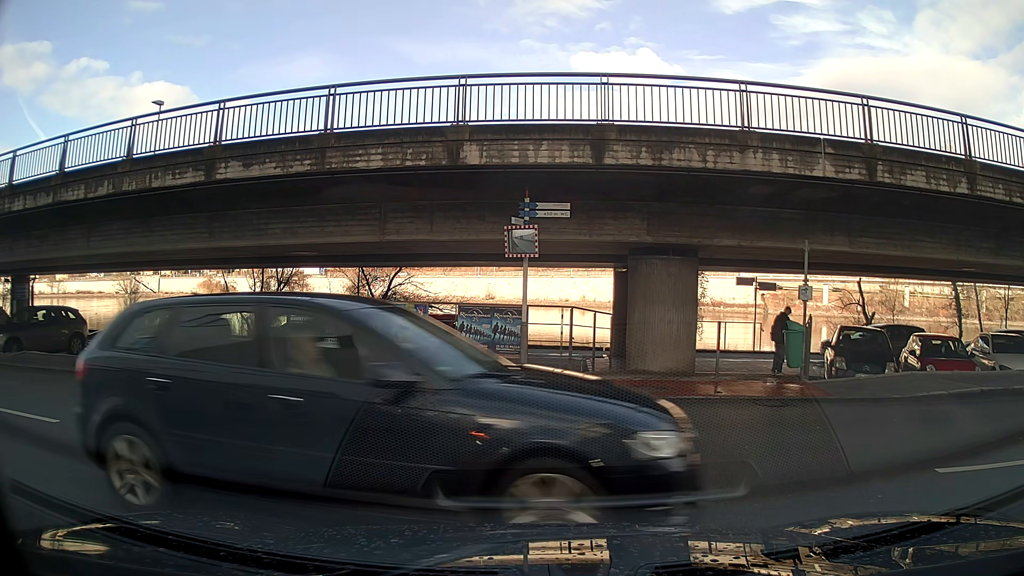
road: residential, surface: asphalt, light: Day
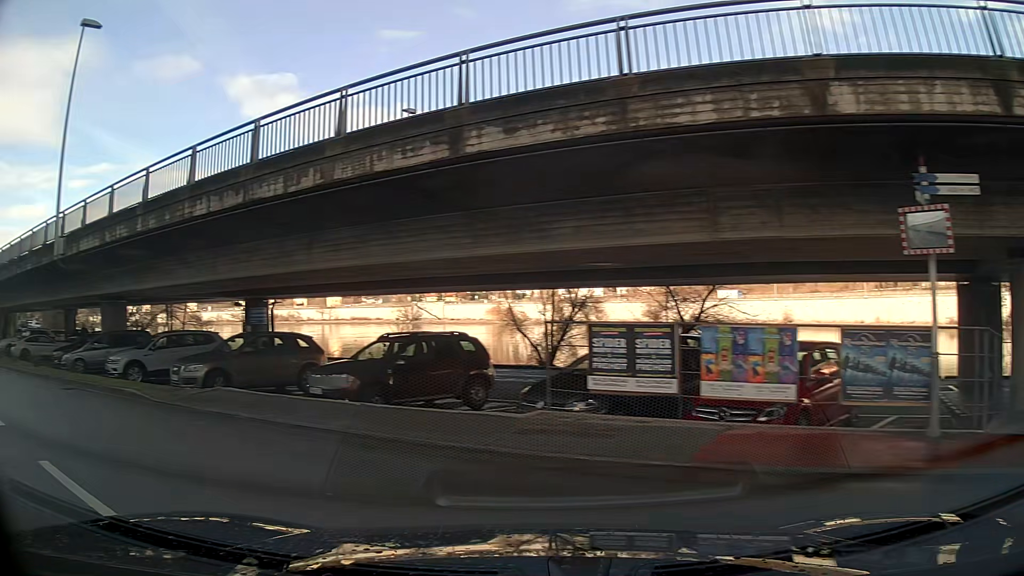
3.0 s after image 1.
(-1.6, +4.1) m; -39°
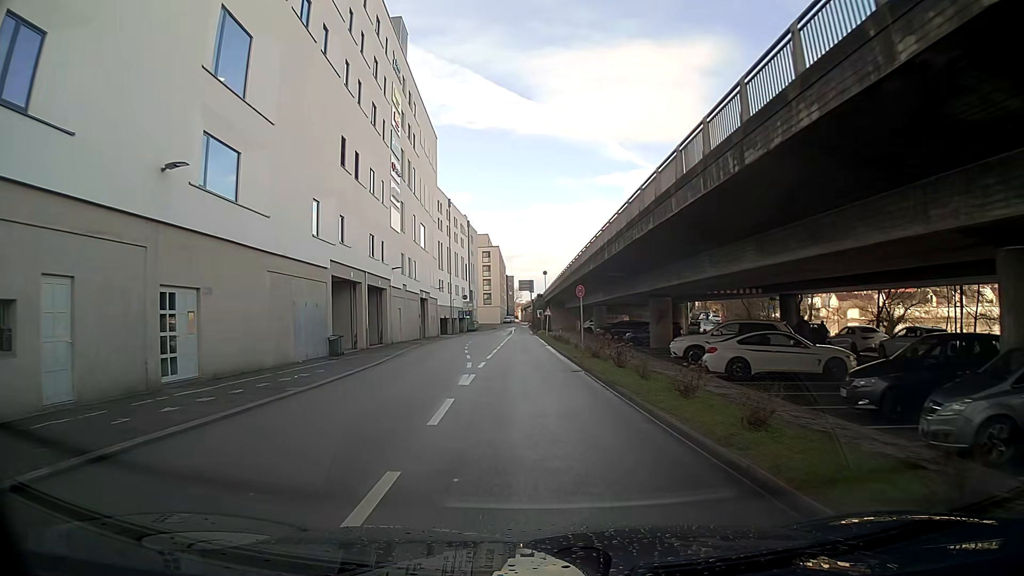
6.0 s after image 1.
(-11.7, +16.2) m; -48°
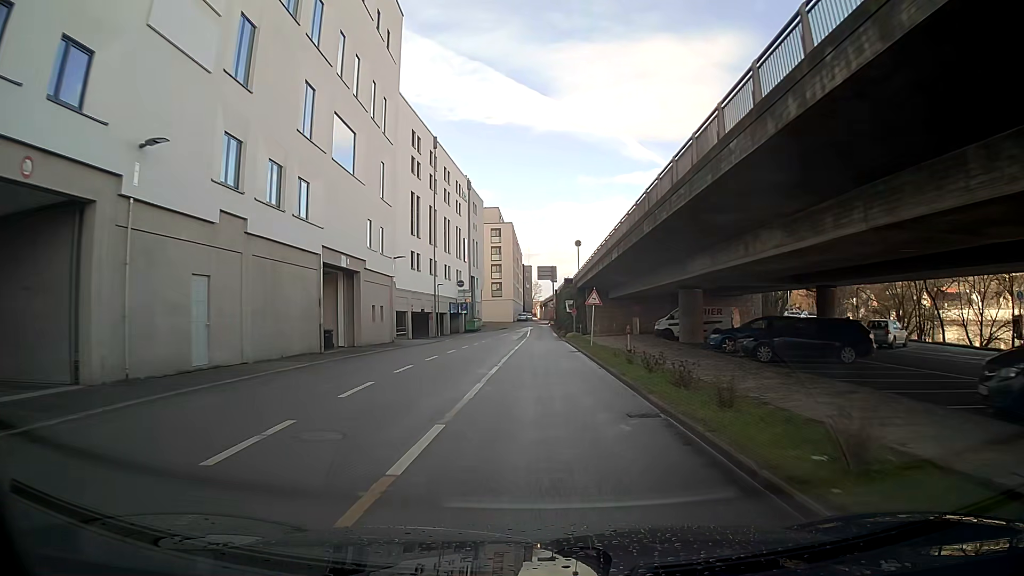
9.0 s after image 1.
(-0.4, +33.7) m; -1°
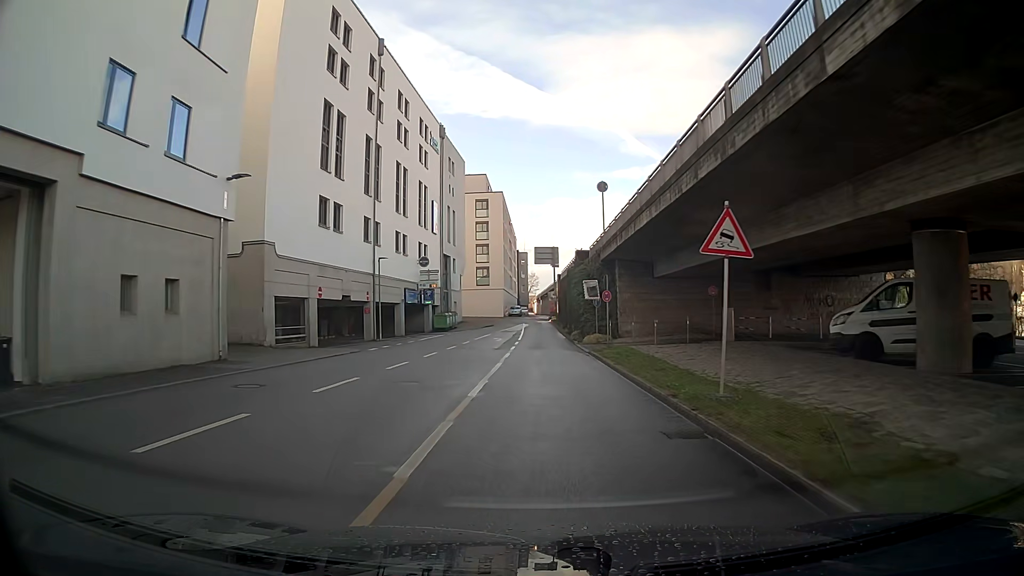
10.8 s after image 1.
(+0.2, +24.1) m; +1°
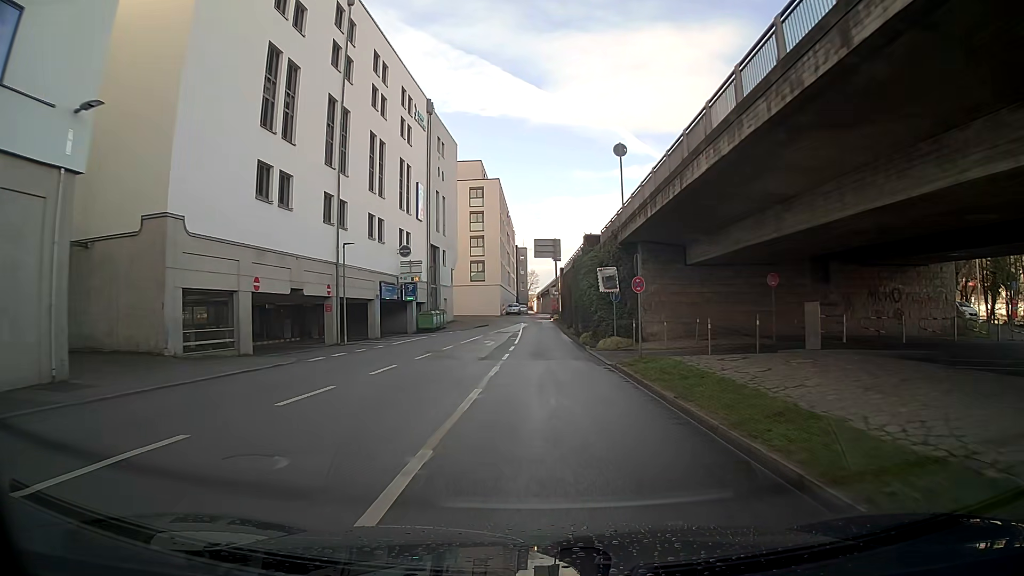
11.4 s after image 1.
(0.0, +7.8) m; 0°
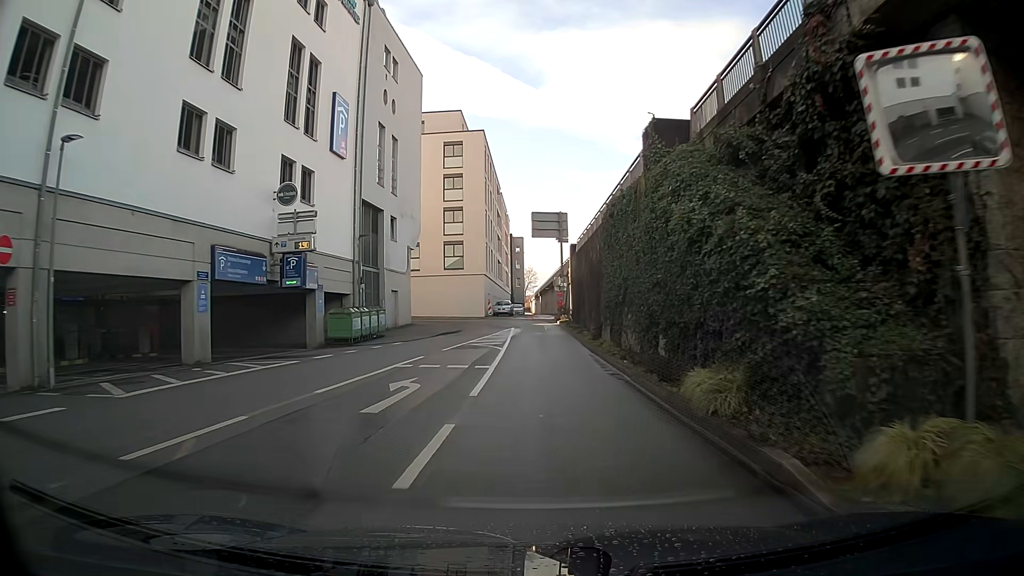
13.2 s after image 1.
(0.0, +22.4) m; 0°
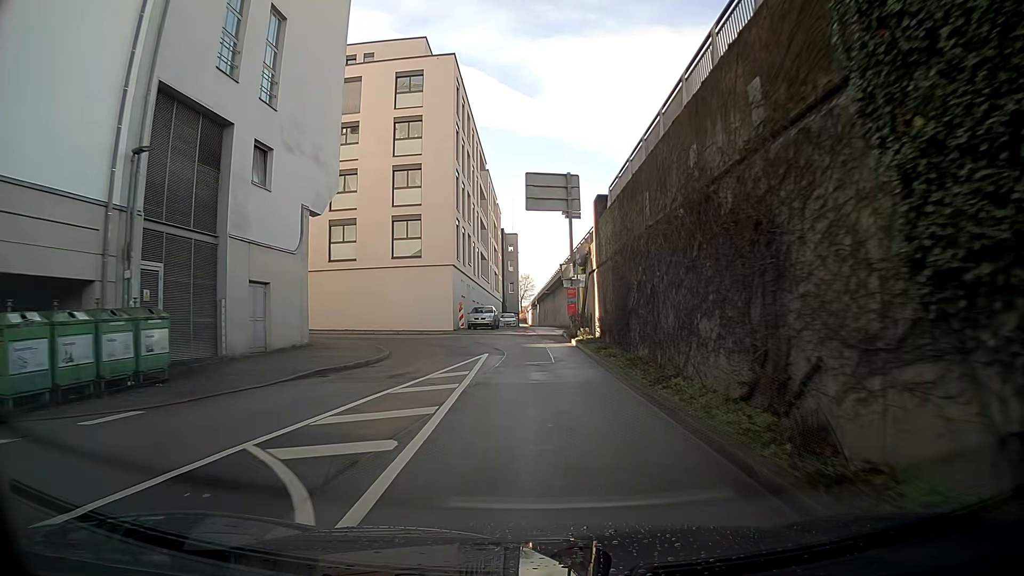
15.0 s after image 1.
(+0.1, +20.5) m; +1°
(0, +10) (0, +20) (-3, +29) (-12, +34) (-22, +34) (-32, +34) (-42, +35) (-52, +35) (-62, +36) (-68, +42) m
